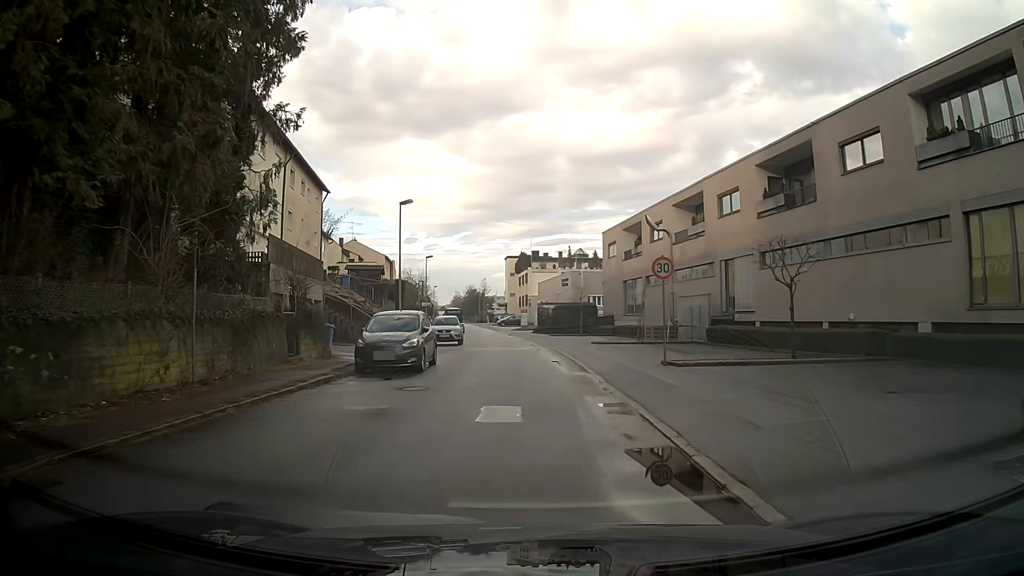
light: Day
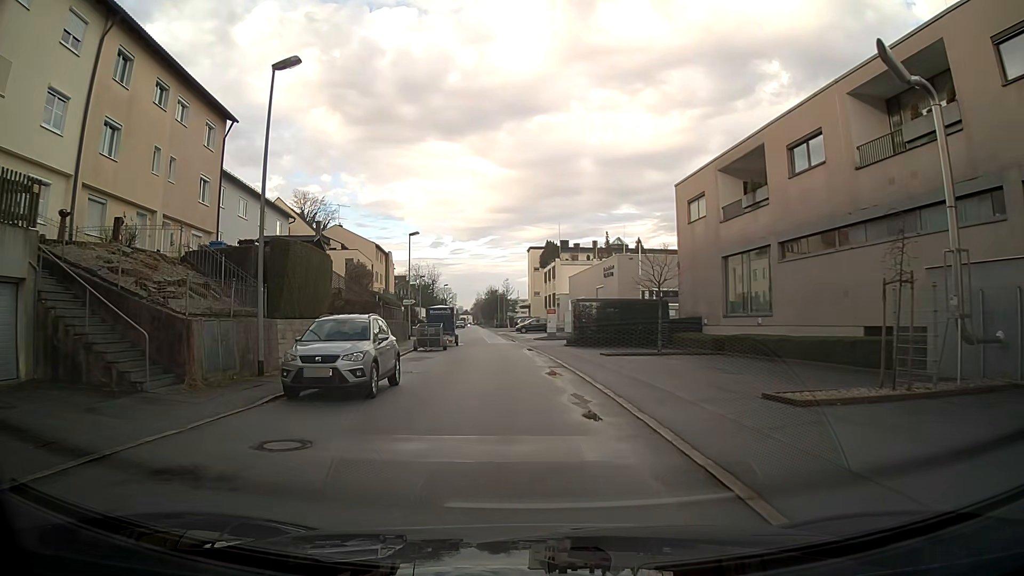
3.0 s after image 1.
(-0.2, +23.1) m; -2°
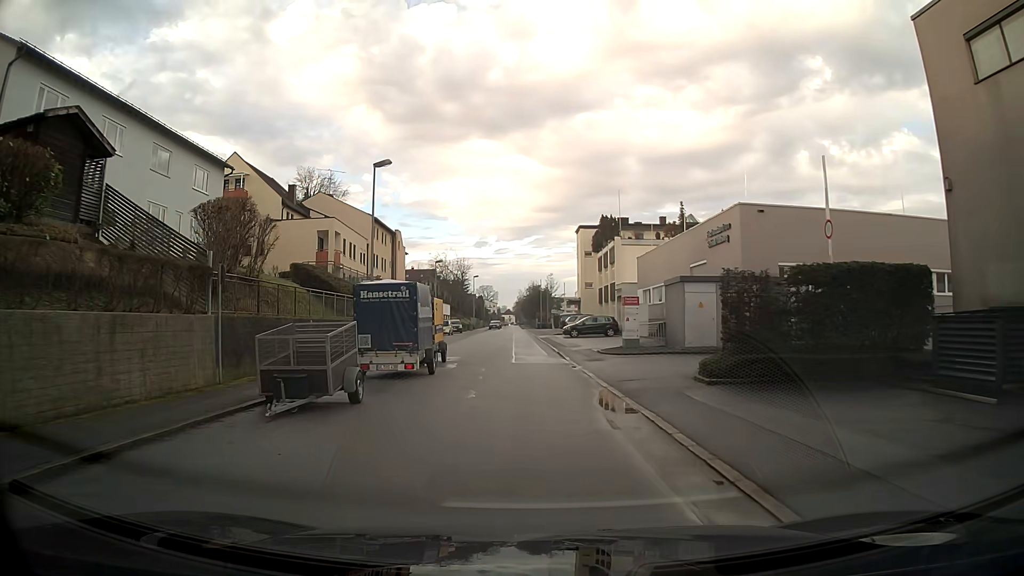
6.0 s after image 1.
(-0.7, +23.2) m; -4°
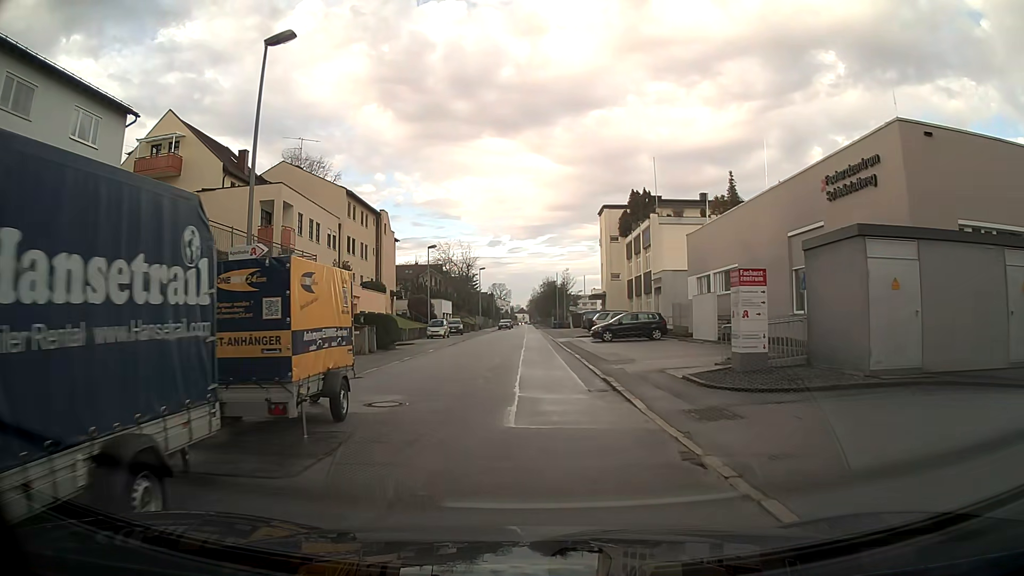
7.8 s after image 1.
(-0.2, +13.9) m; -1°
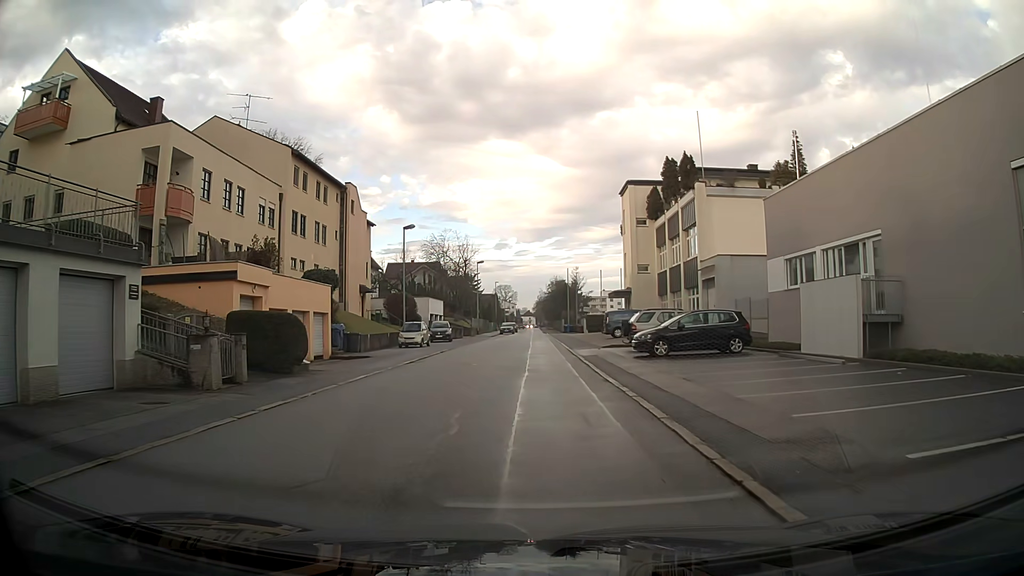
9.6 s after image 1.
(-0.1, +13.8) m; 0°
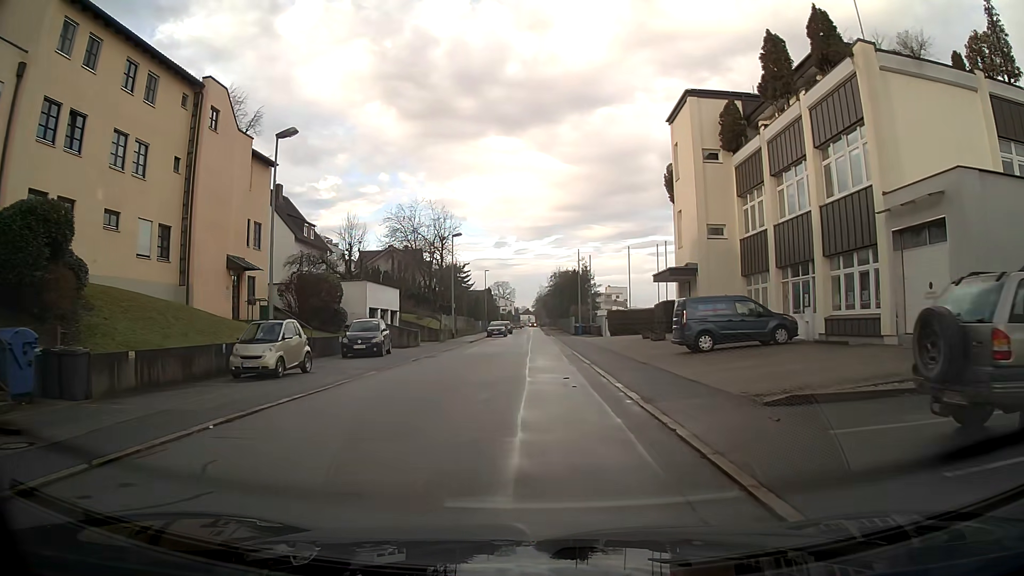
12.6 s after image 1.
(+0.1, +23.1) m; 0°
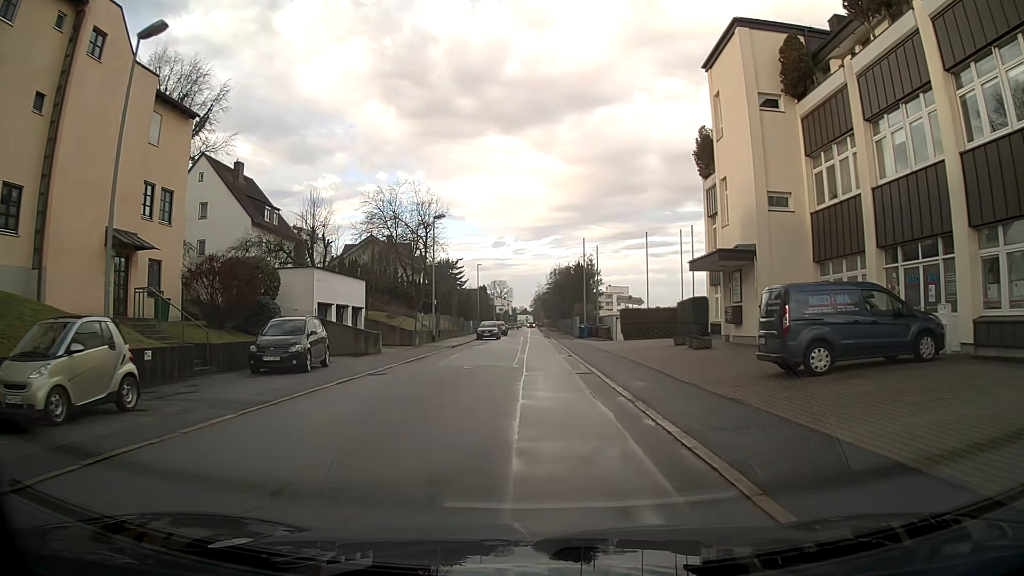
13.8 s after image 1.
(0.0, +9.3) m; 0°
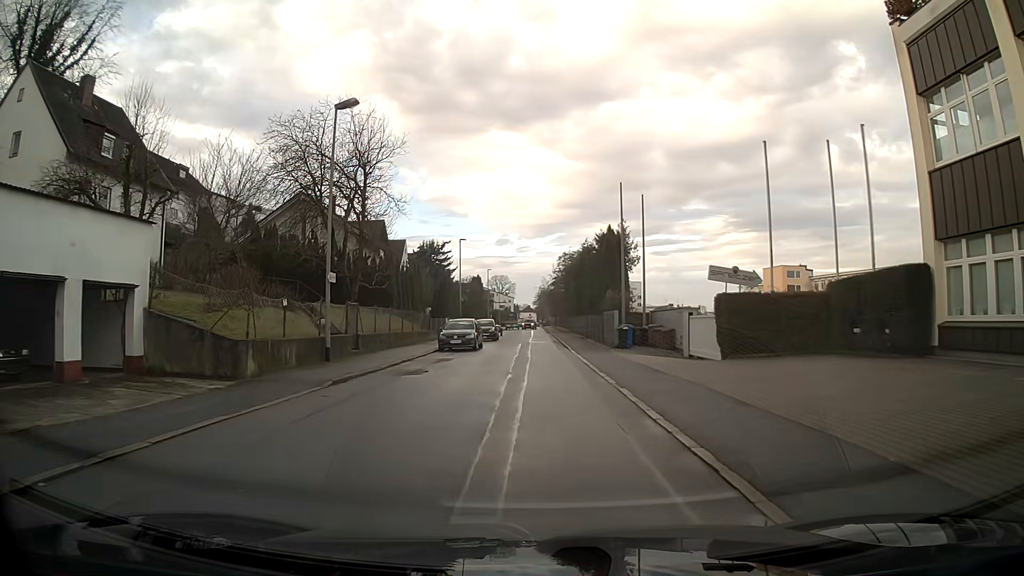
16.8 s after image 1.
(-0.1, +23.3) m; 0°
(0, +10) (0, +20) (0, +30) (0, +40) (0, +50) (0, +60) (-1, +70) (-1, +80) (-1, +90) (-1, +100) m
